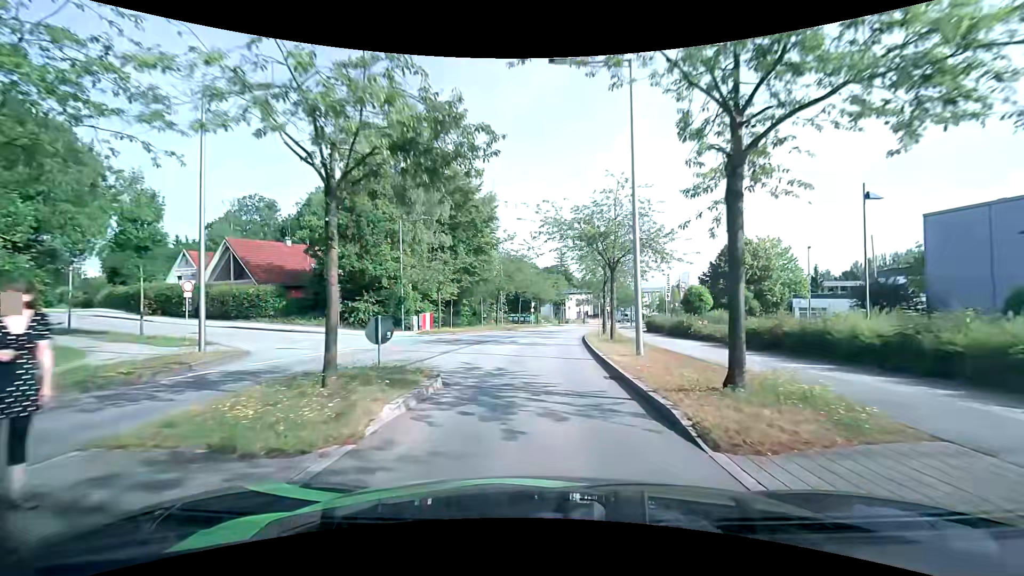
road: residential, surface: asphalt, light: Day
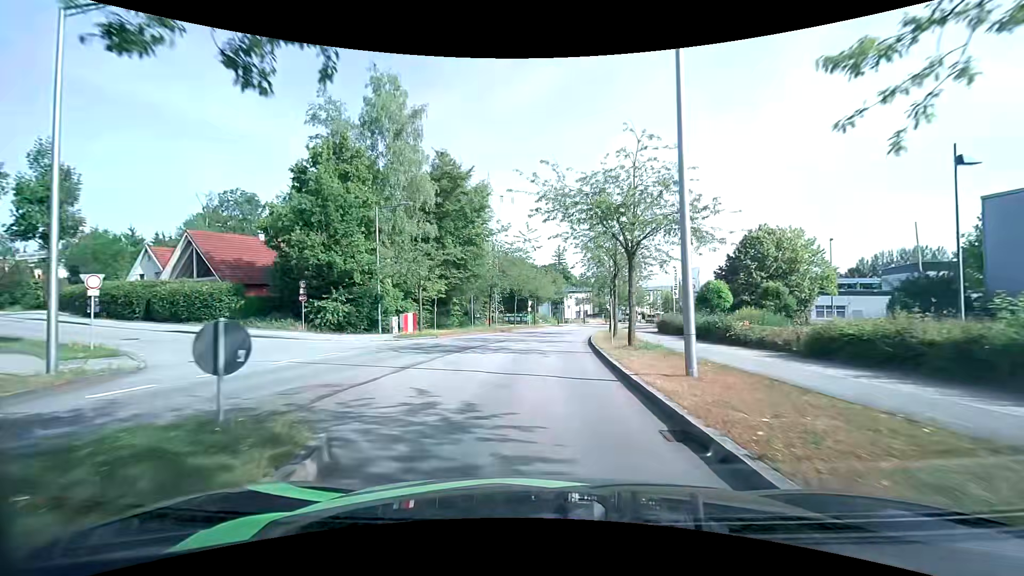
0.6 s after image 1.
(0.0, +5.2) m; 0°
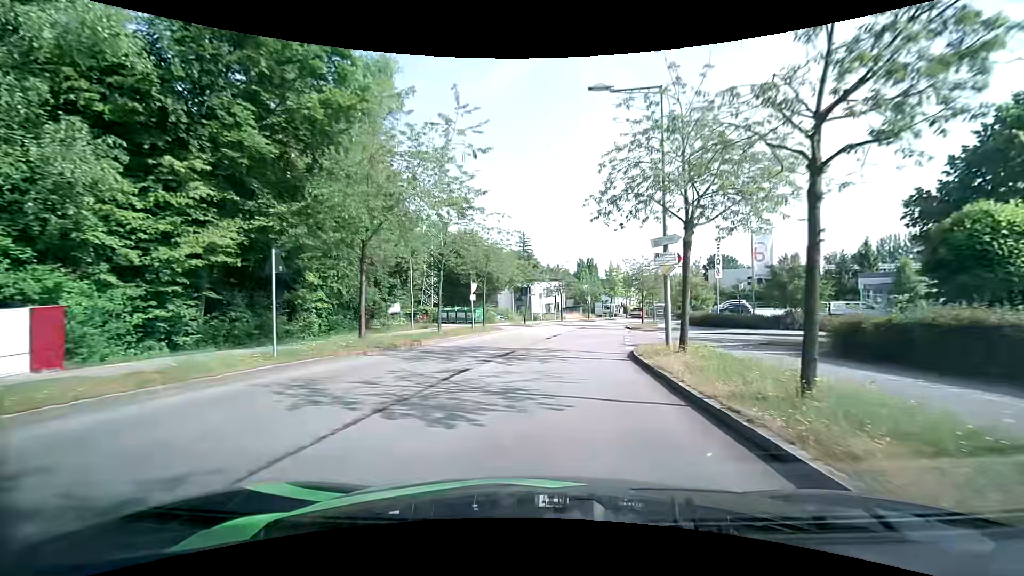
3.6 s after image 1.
(+0.6, +27.5) m; +4°
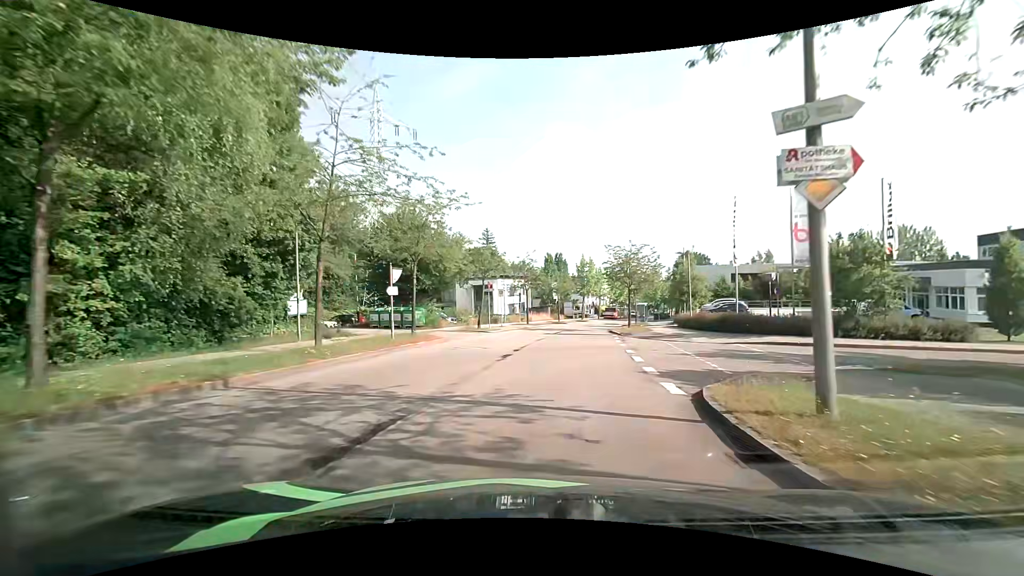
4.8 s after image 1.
(+0.3, +11.0) m; +4°
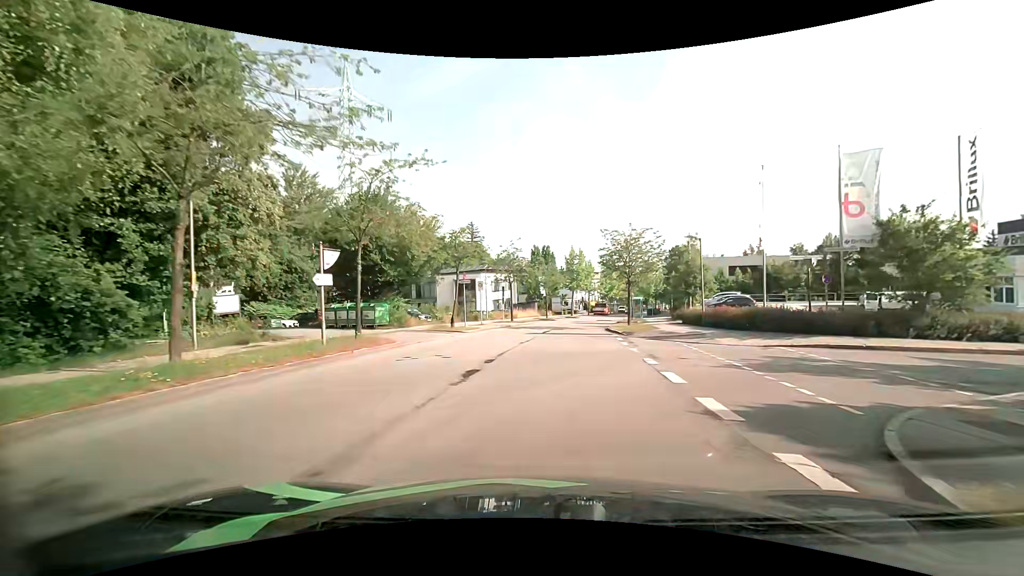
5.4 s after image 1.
(0.0, +5.6) m; +1°
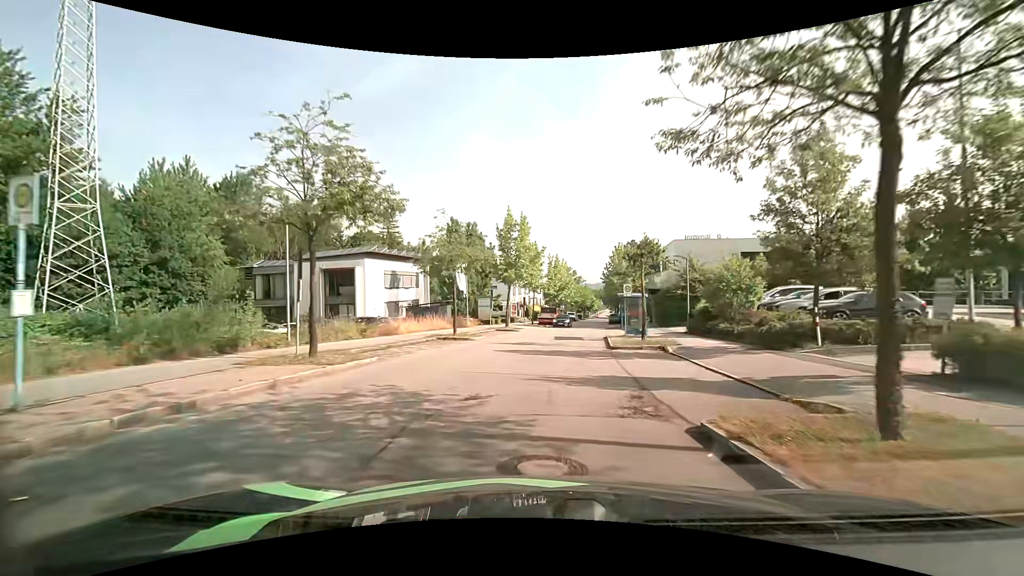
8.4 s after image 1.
(+2.0, +28.9) m; +7°
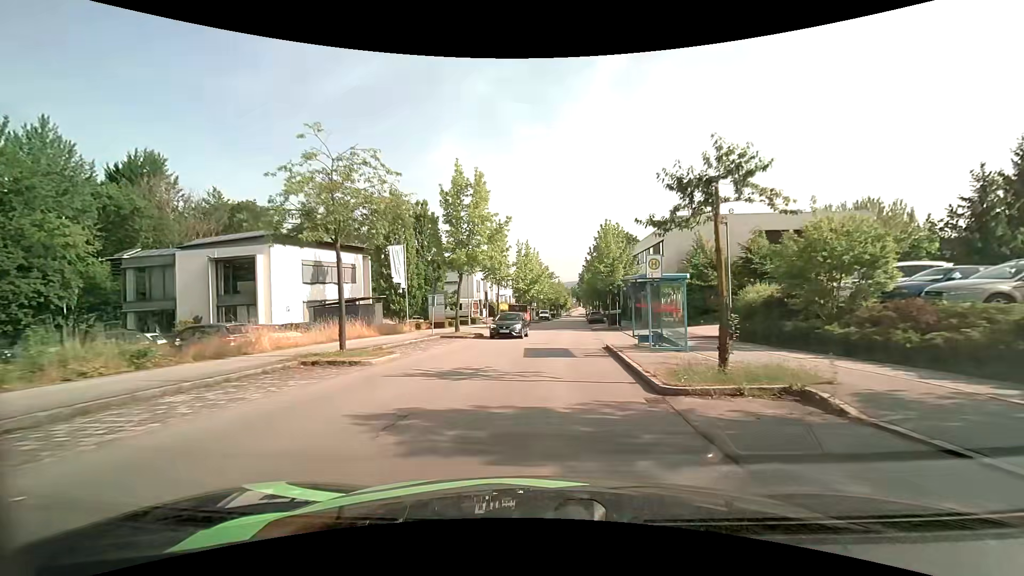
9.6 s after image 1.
(+0.4, +12.1) m; +4°
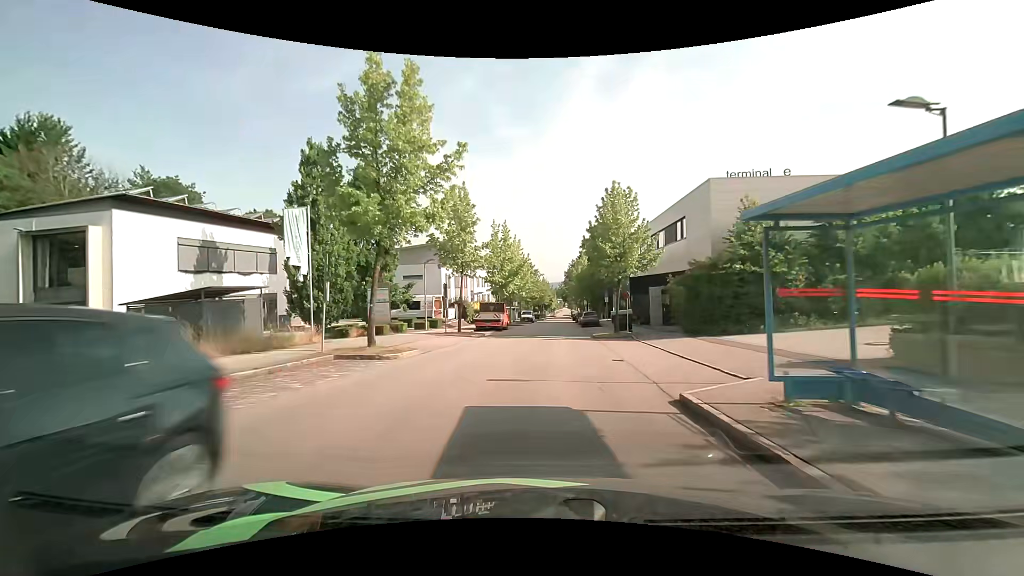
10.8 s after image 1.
(+0.2, +12.3) m; +1°
(0, +10) (0, +20) (+1, +30) (+1, +40) (+2, +50) (+3, +60) (+3, +70) (+4, +80) (+5, +90) (+5, +100) m
